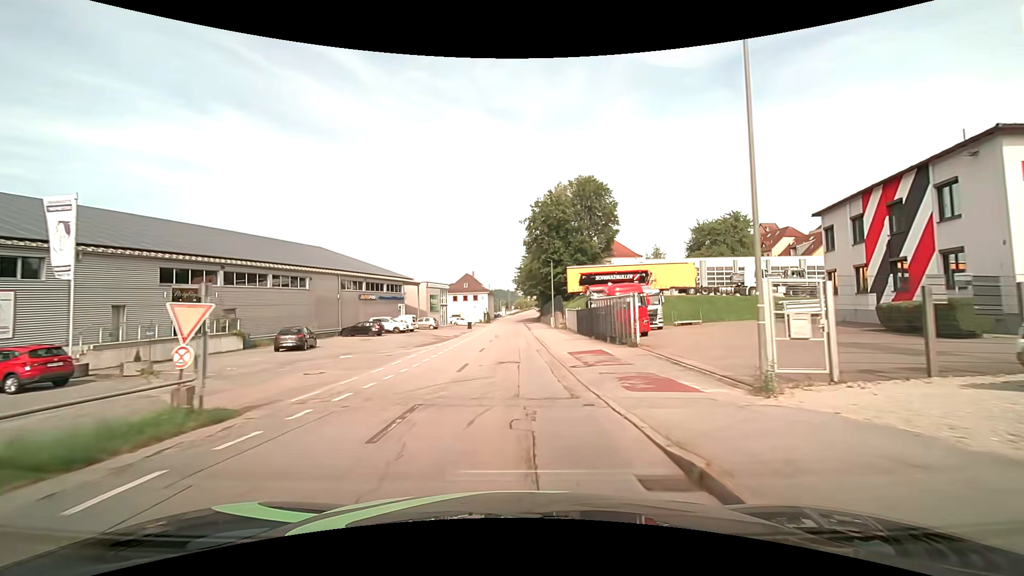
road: residential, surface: asphalt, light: Day
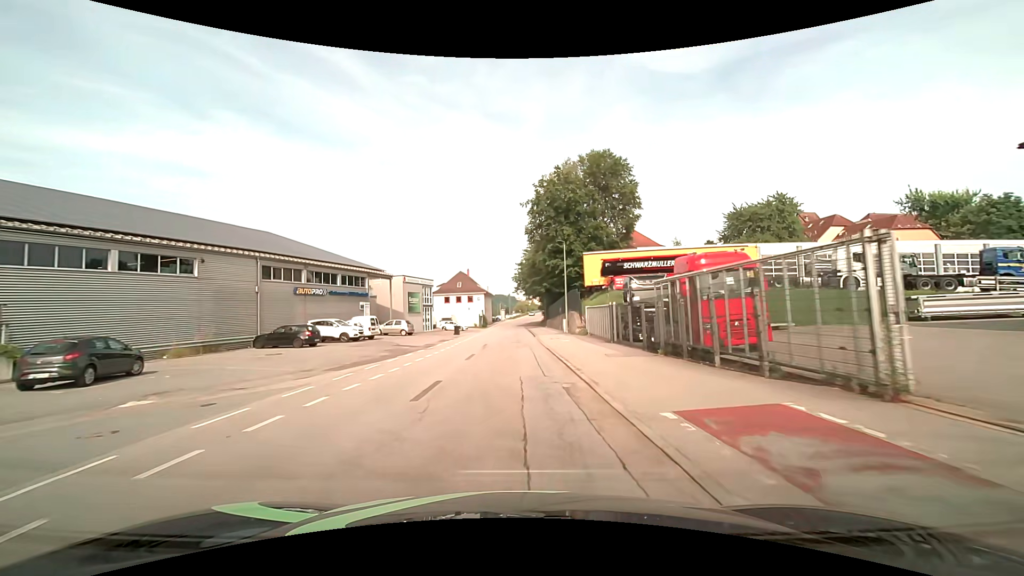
(0.0, +15.4) m; 0°
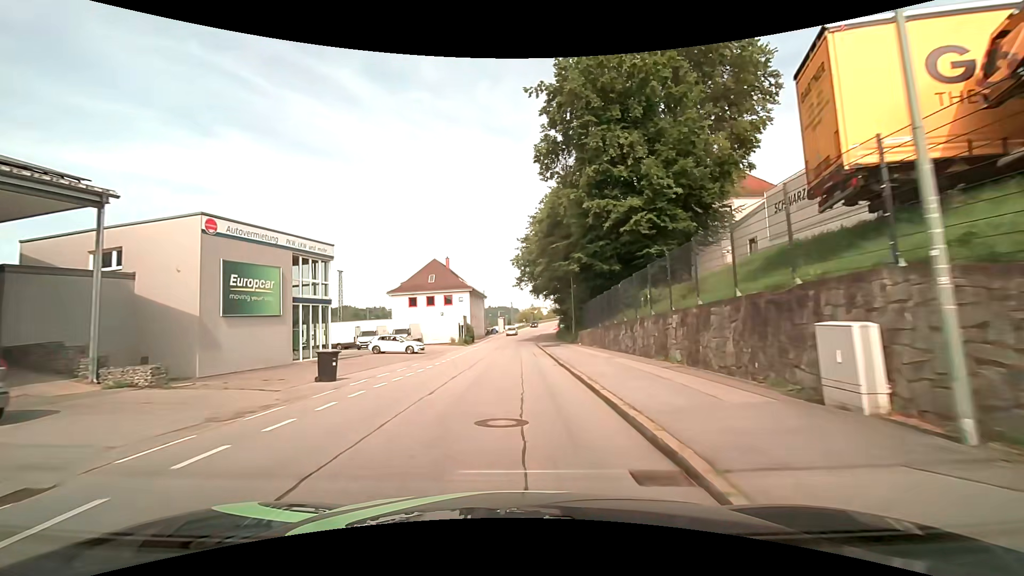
(-0.2, +37.9) m; 0°
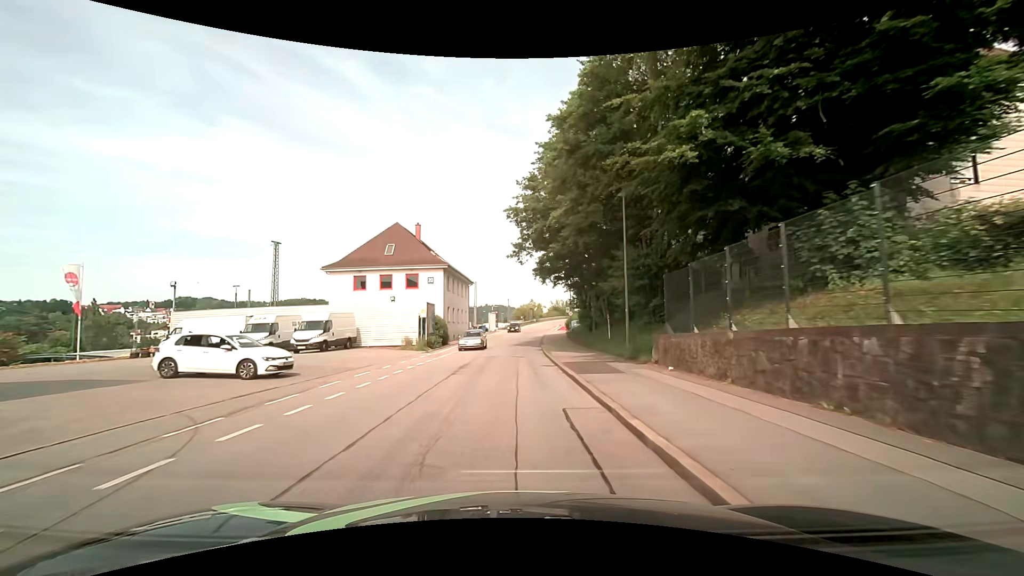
(0.0, +22.7) m; 0°
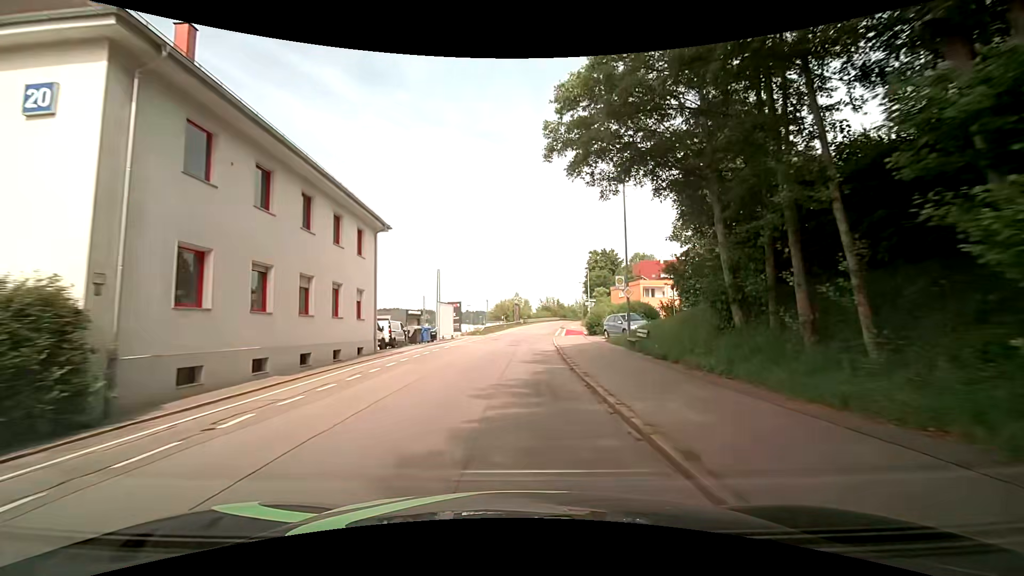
(+0.3, +38.0) m; +2°
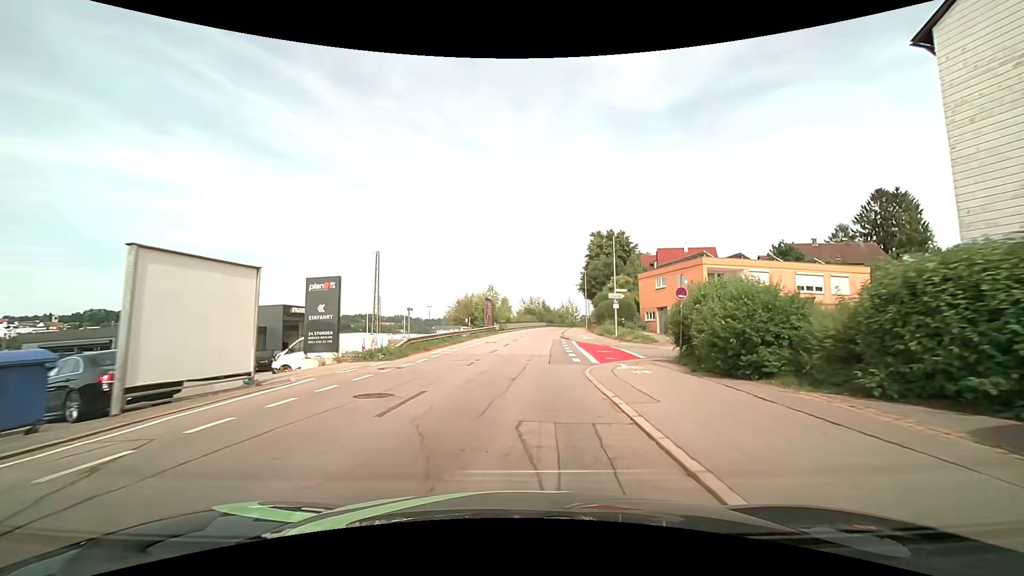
(+1.0, +29.9) m; +3°
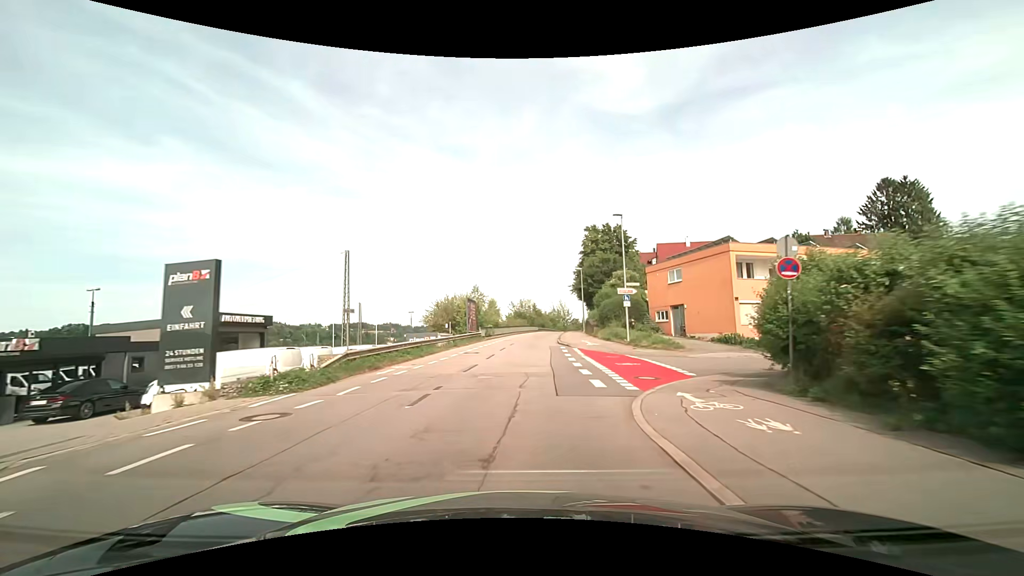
(+0.1, +7.4) m; +1°
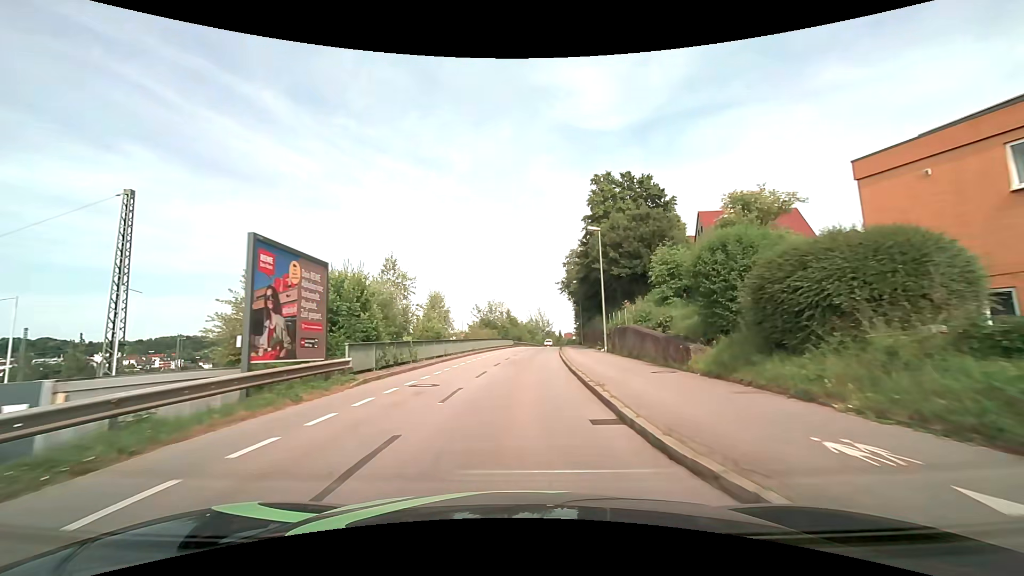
(+0.9, +29.7) m; +3°
(0, +10) (+1, +20) (+1, +30) (+2, +40) (+3, +50) (+4, +60) (+5, +70) (+6, +80) (+7, +90) (+8, +100) m
